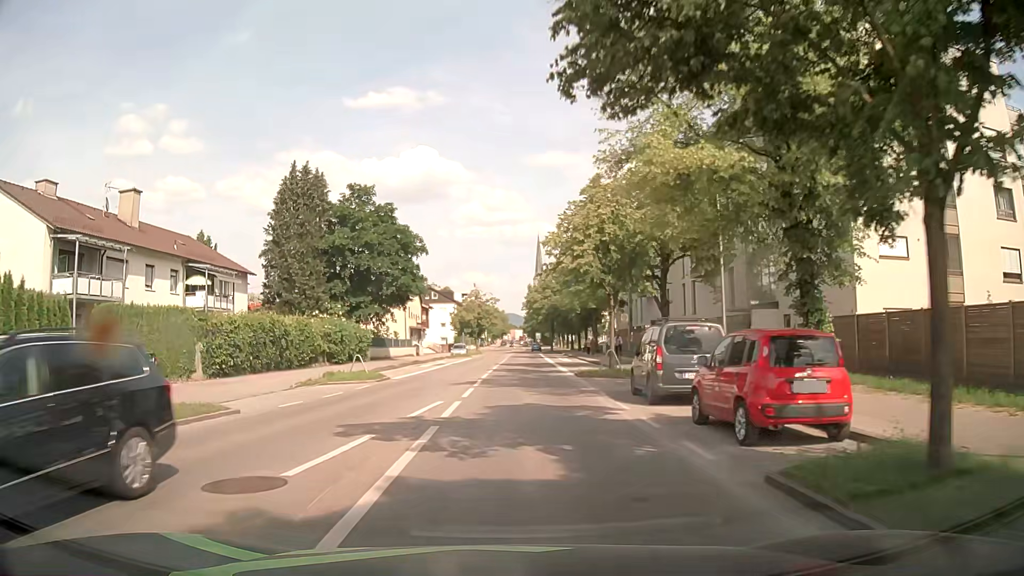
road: secondary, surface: asphalt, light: Day
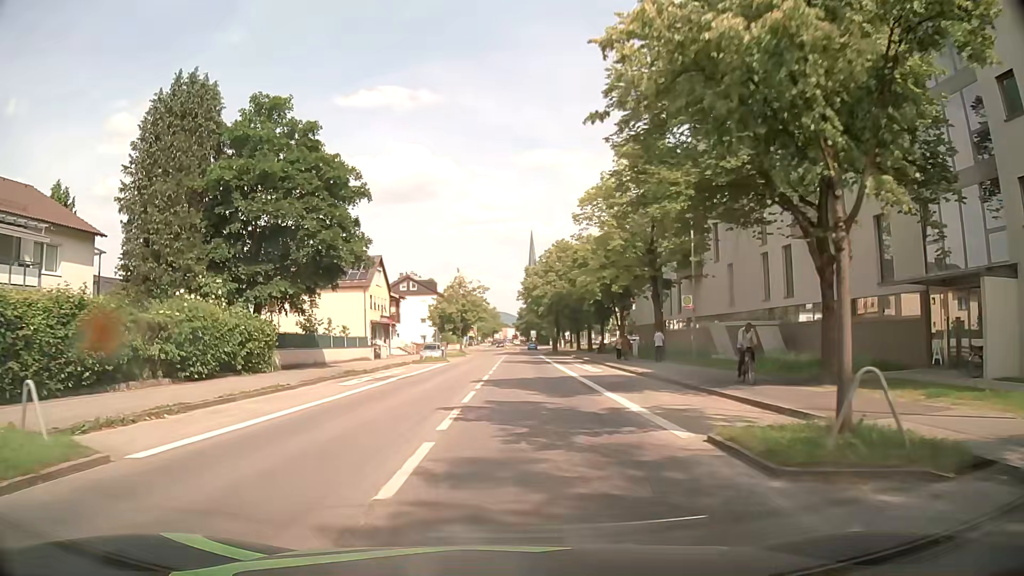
(+0.1, +19.9) m; +1°
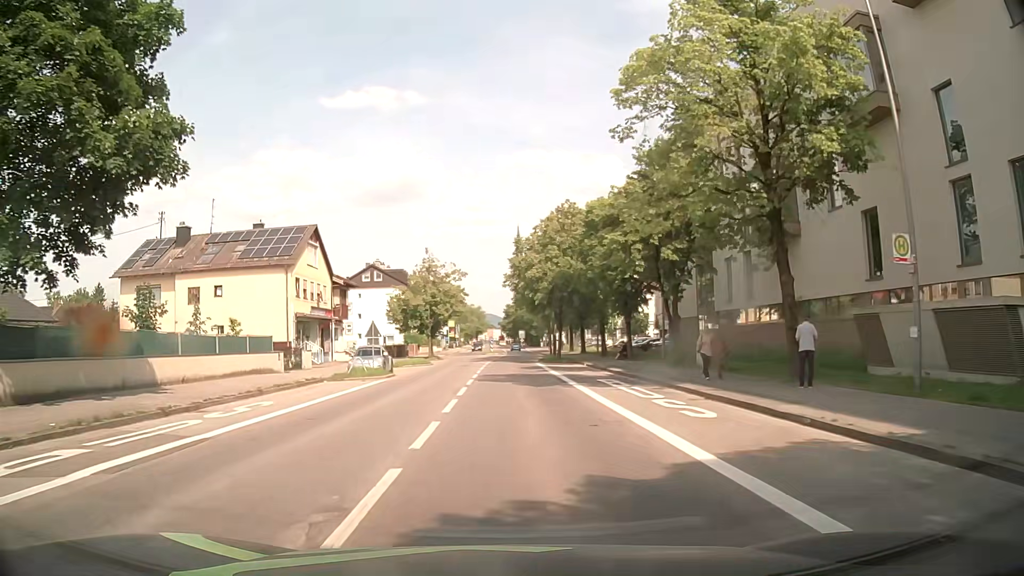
(+0.2, +19.5) m; +1°
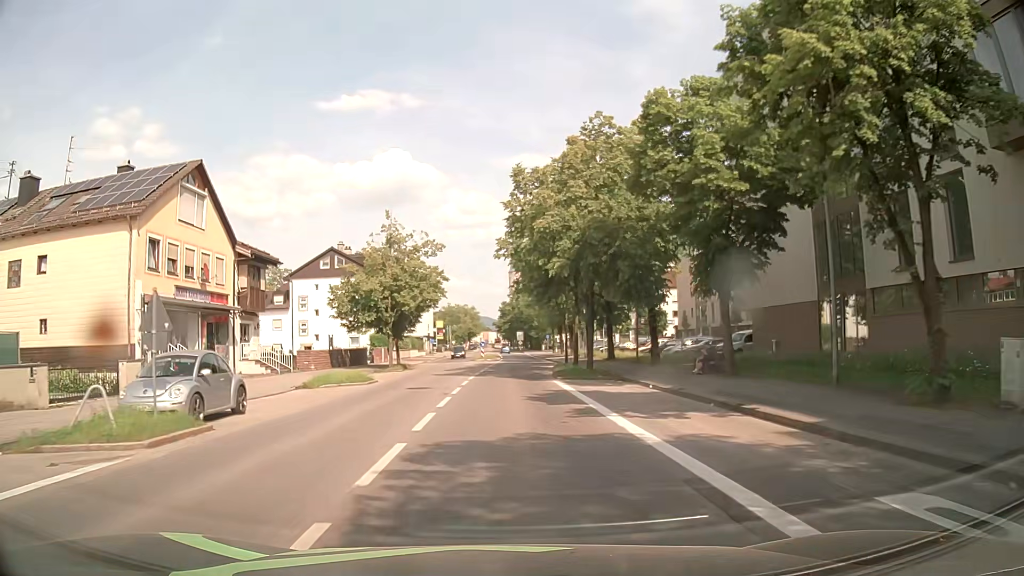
(0.0, +20.0) m; 0°
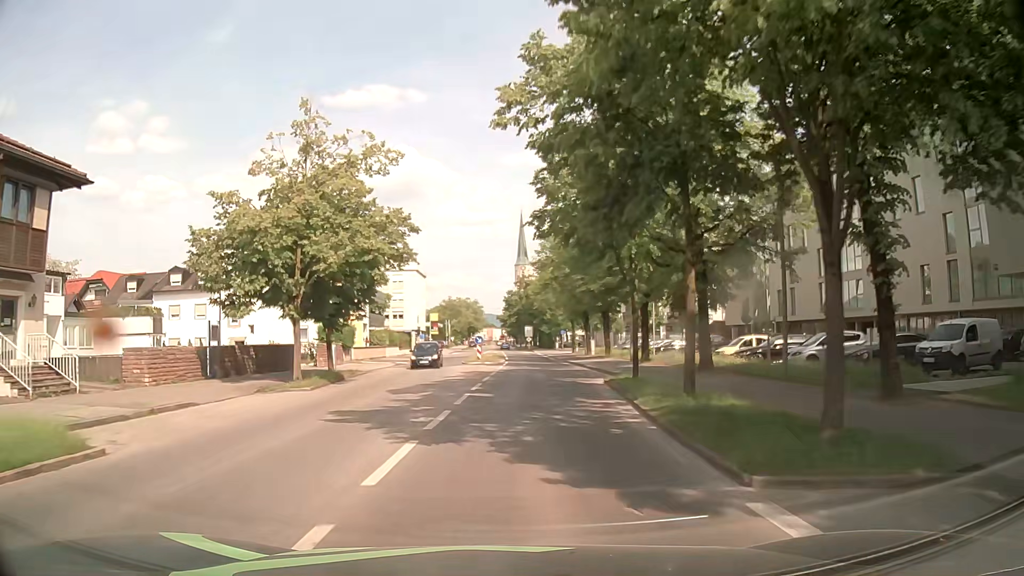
(-0.2, +21.4) m; -1°
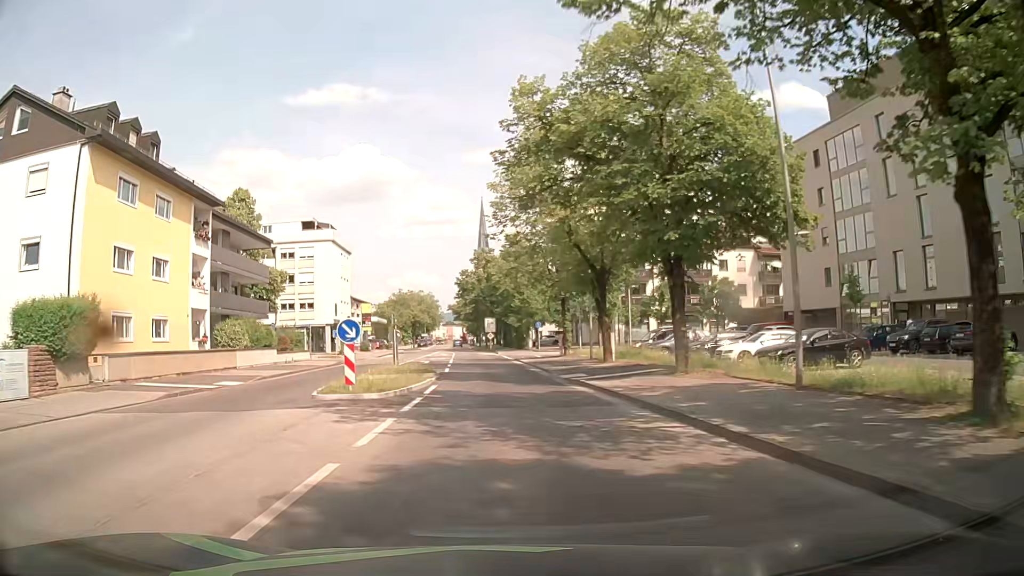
(+1.2, +29.7) m; +5°
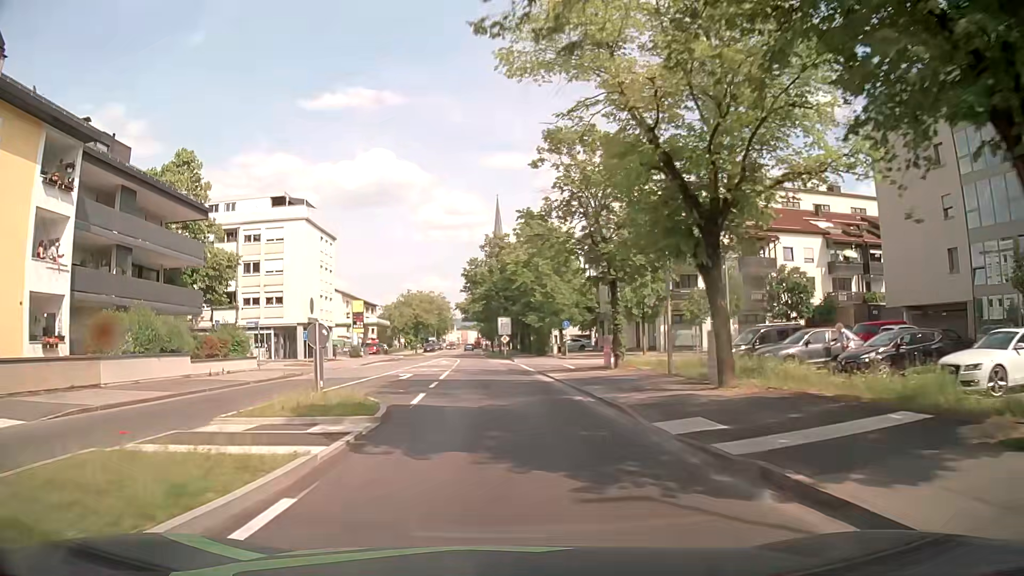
(-0.3, +15.1) m; -2°
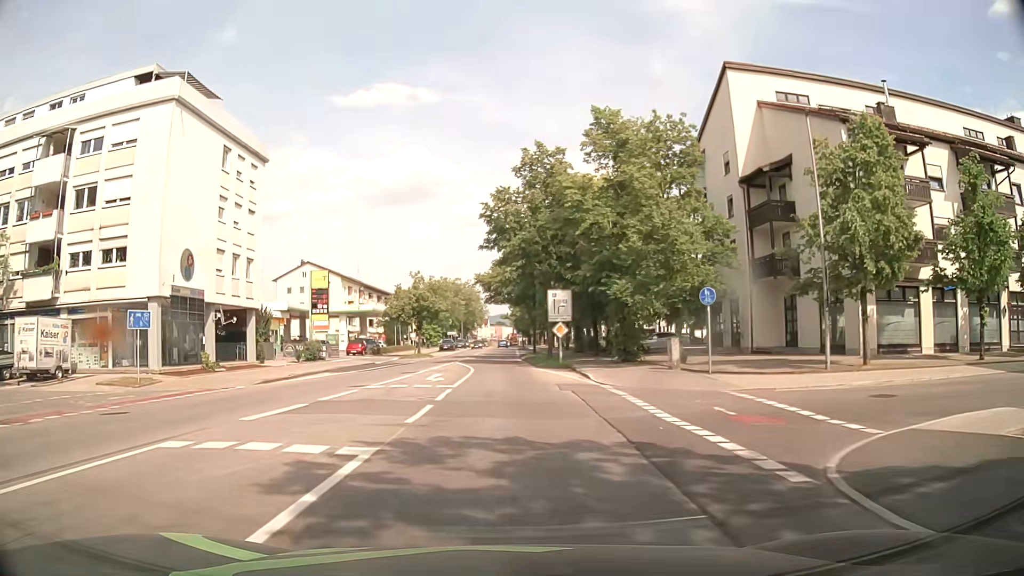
(-1.3, +30.2) m; -4°
(0, +10) (0, +20) (0, +30) (-1, +40) (-1, +50) (-1, +60) (-1, +70) (-1, +80) (-1, +90) (-1, +100) m
